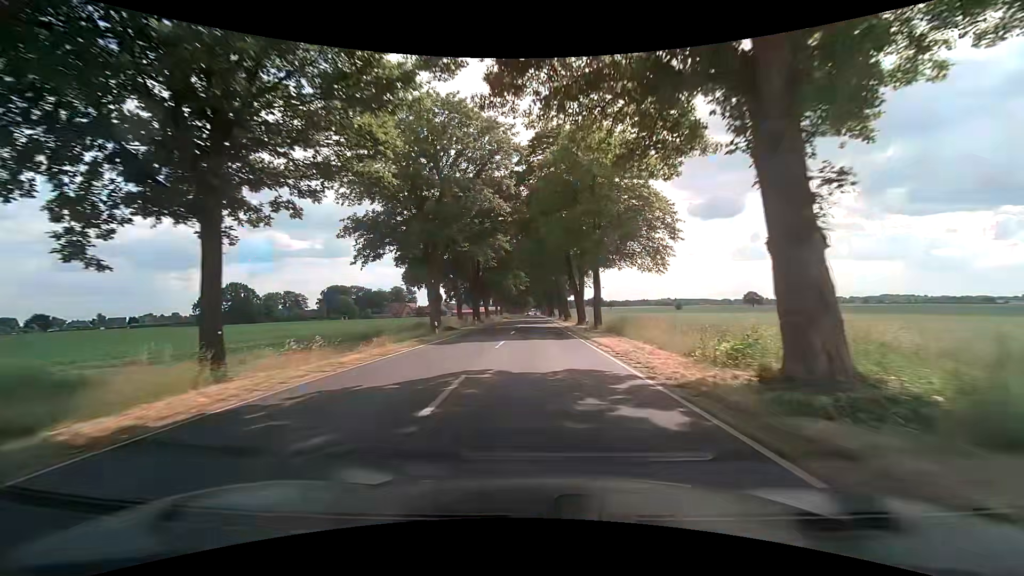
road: secondary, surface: asphalt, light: Day
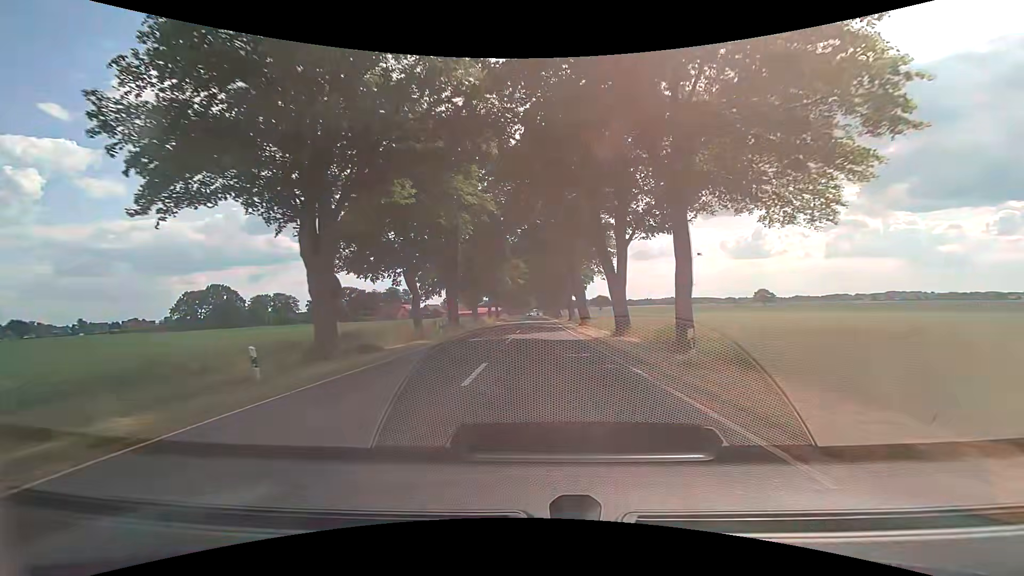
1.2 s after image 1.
(-0.1, +21.2) m; 0°
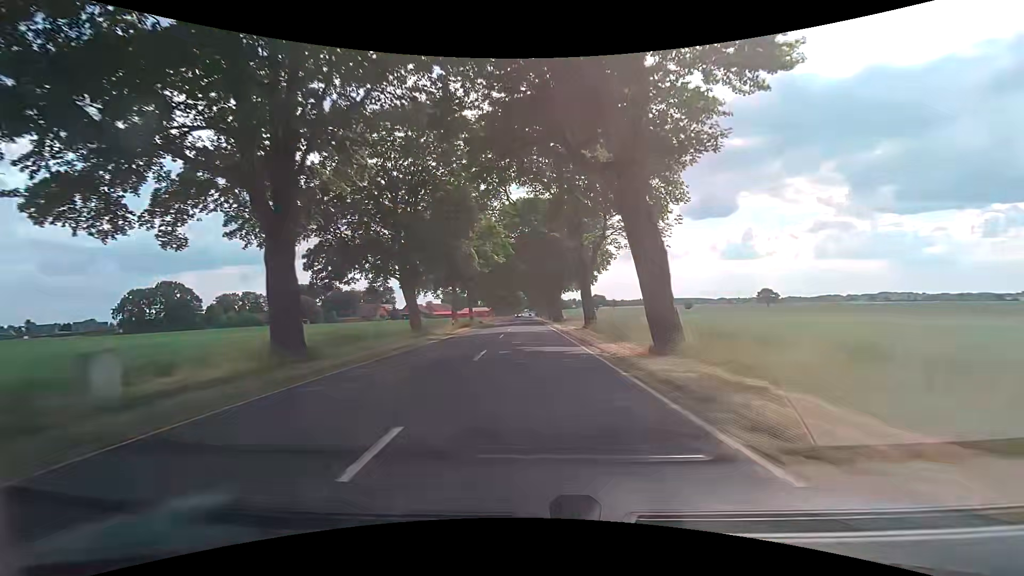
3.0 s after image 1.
(+0.4, +31.3) m; +1°
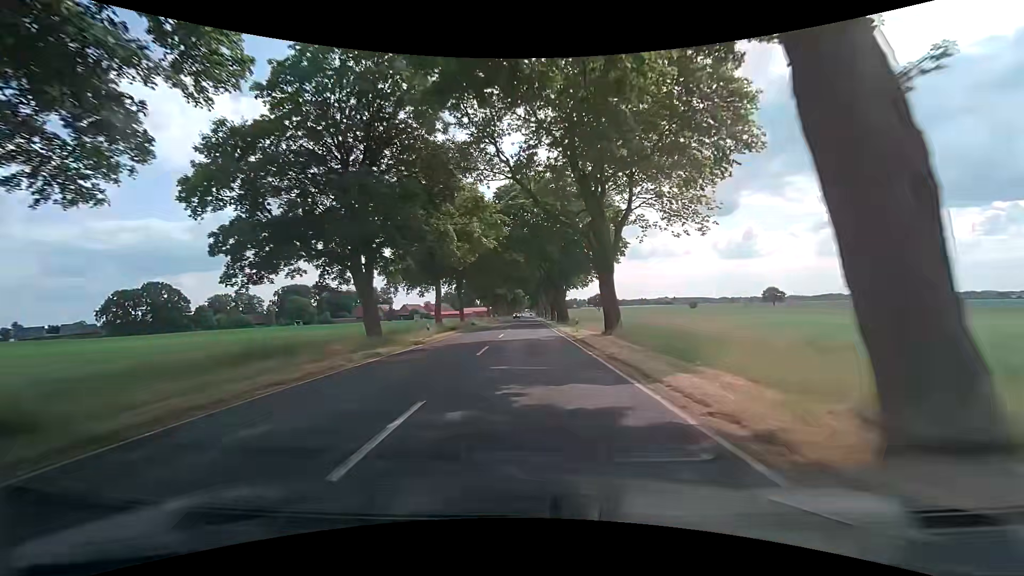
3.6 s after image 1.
(+0.1, +10.4) m; 0°
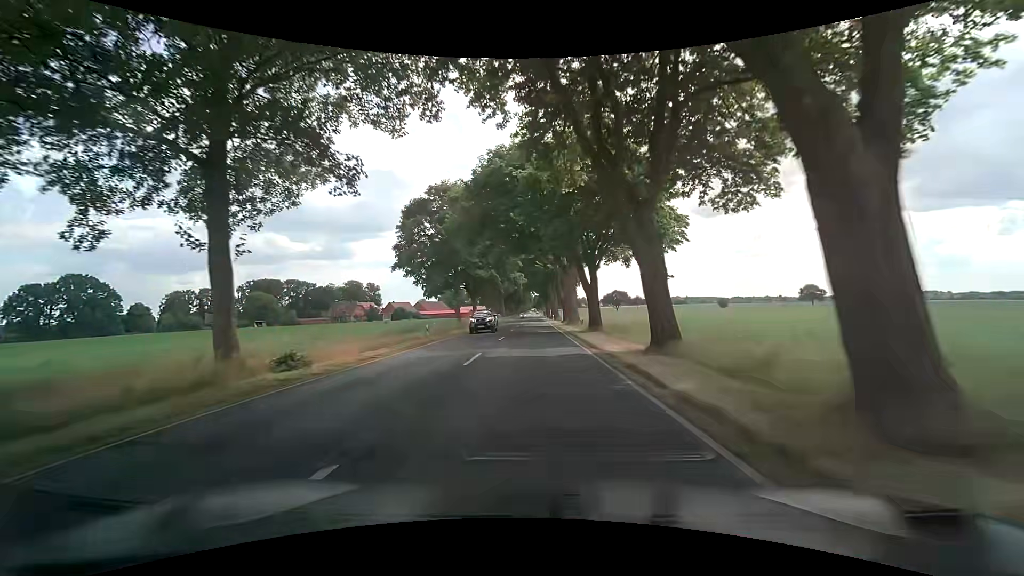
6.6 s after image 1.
(-0.3, +51.6) m; 0°
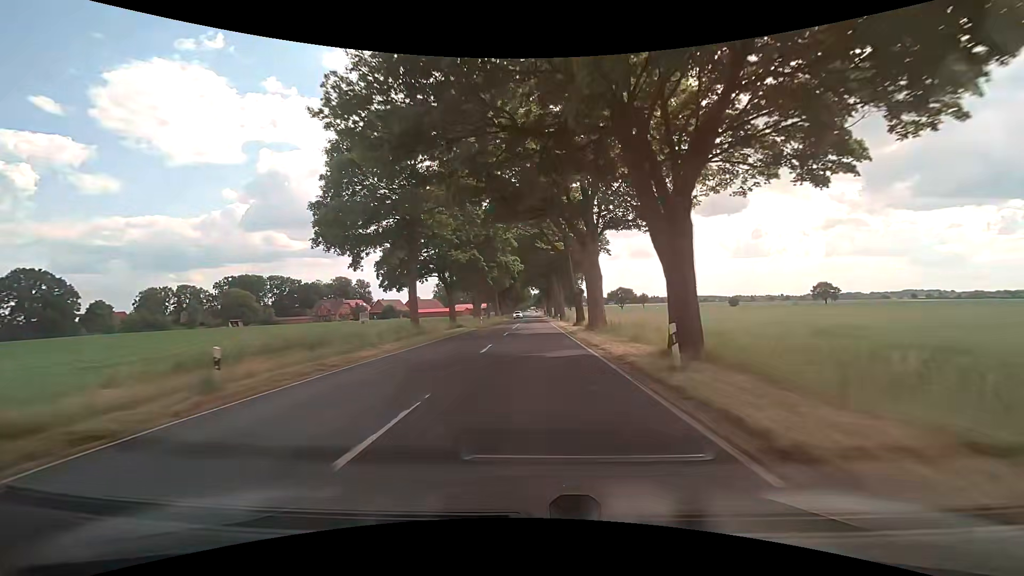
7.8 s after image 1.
(-0.2, +20.5) m; 0°
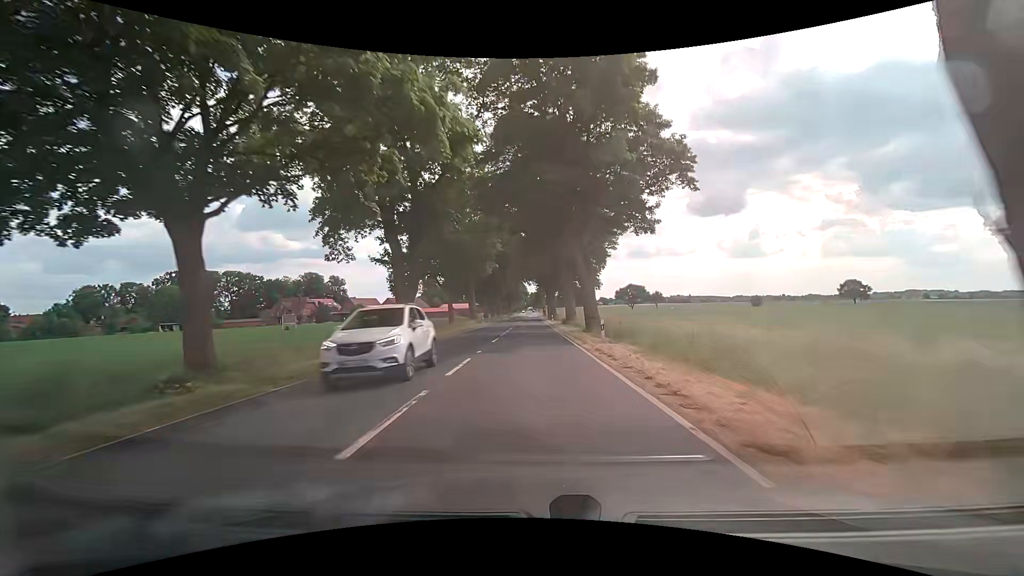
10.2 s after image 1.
(+0.1, +40.9) m; +1°
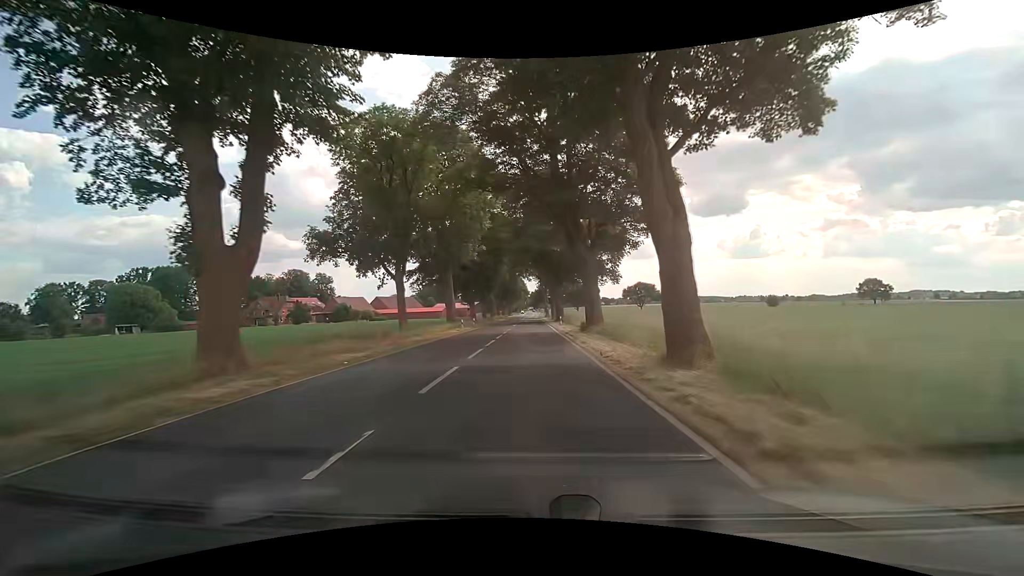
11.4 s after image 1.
(0.0, +20.4) m; 0°
(0, +10) (0, +20) (0, +30) (0, +40) (0, +50) (-1, +60) (-1, +70) (-1, +80) (-1, +90) (-1, +100) m
